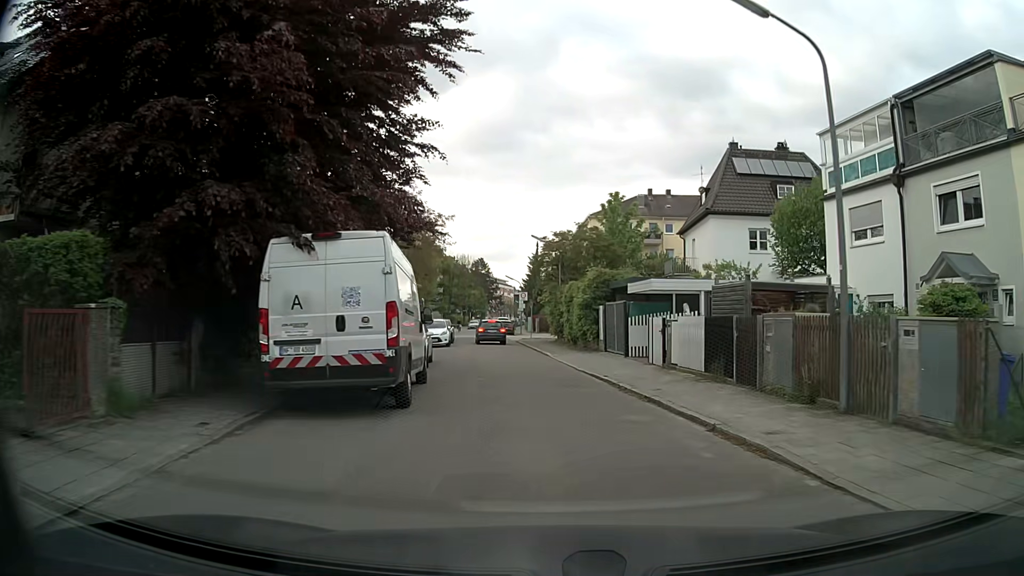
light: Day
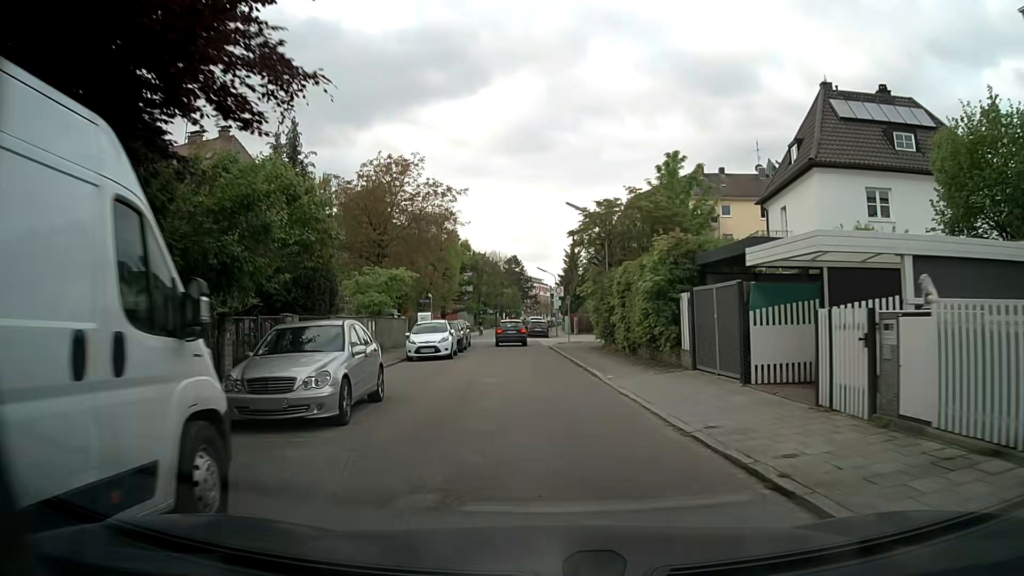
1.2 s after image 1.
(-0.1, +10.6) m; -3°
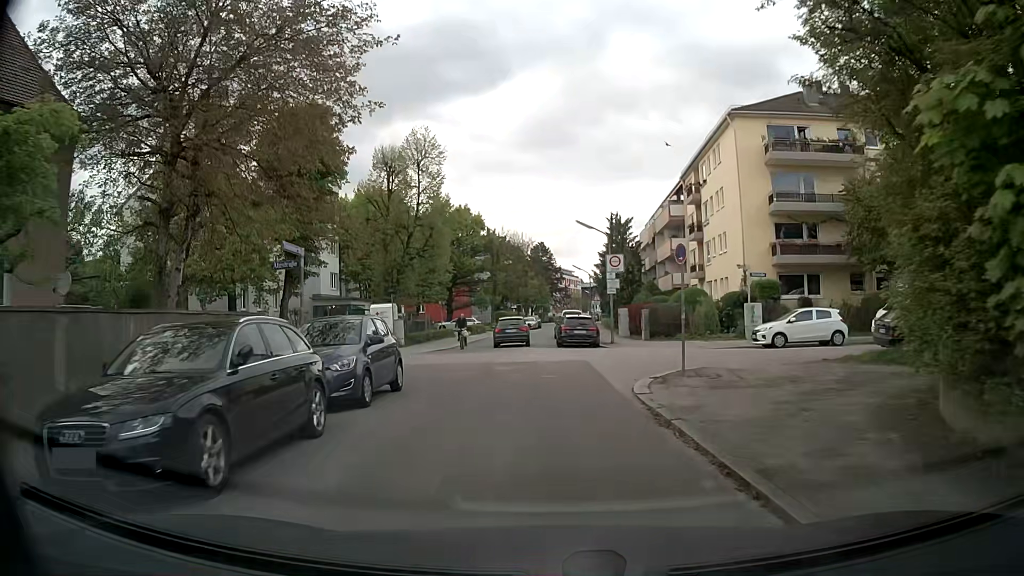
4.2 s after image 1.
(-0.9, +25.1) m; -2°
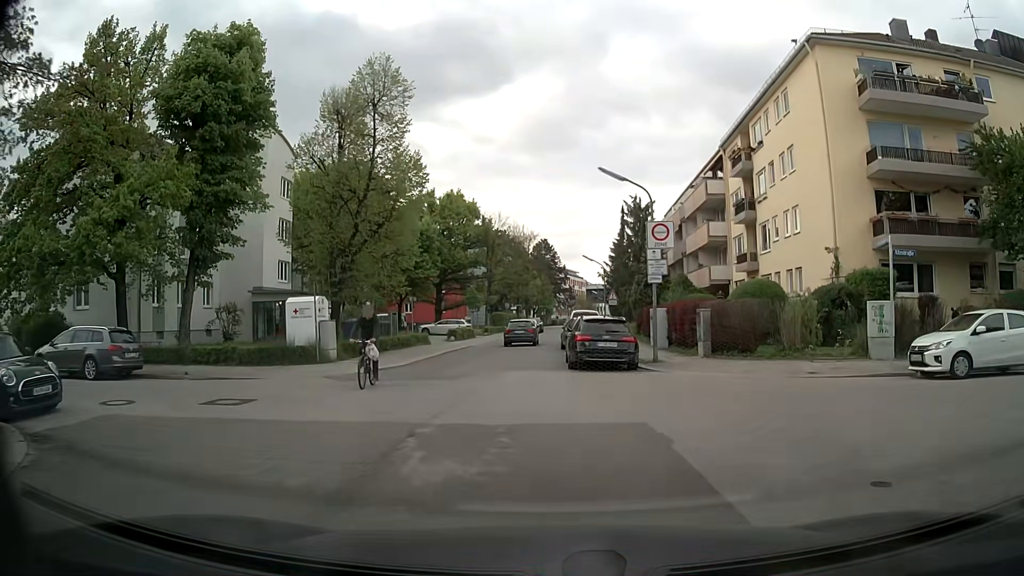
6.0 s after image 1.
(-0.1, +11.8) m; -1°
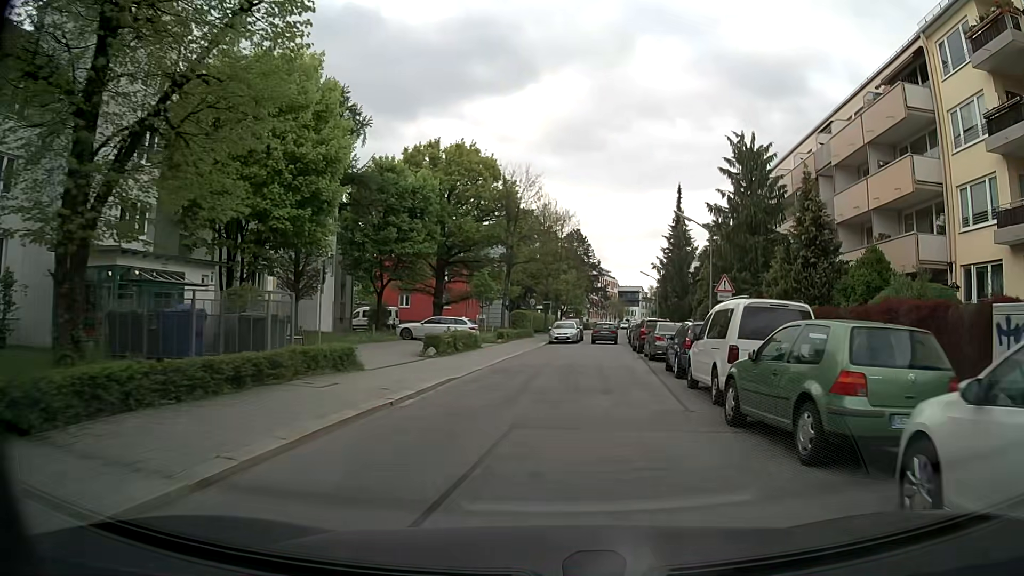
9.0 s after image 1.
(-1.2, +22.5) m; -1°
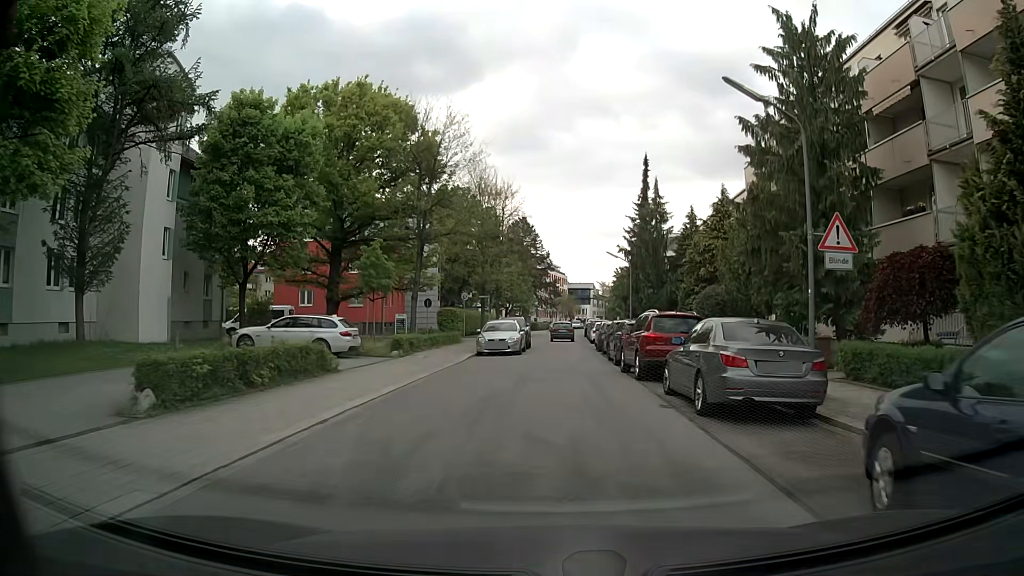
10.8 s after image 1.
(+0.9, +15.7) m; +5°
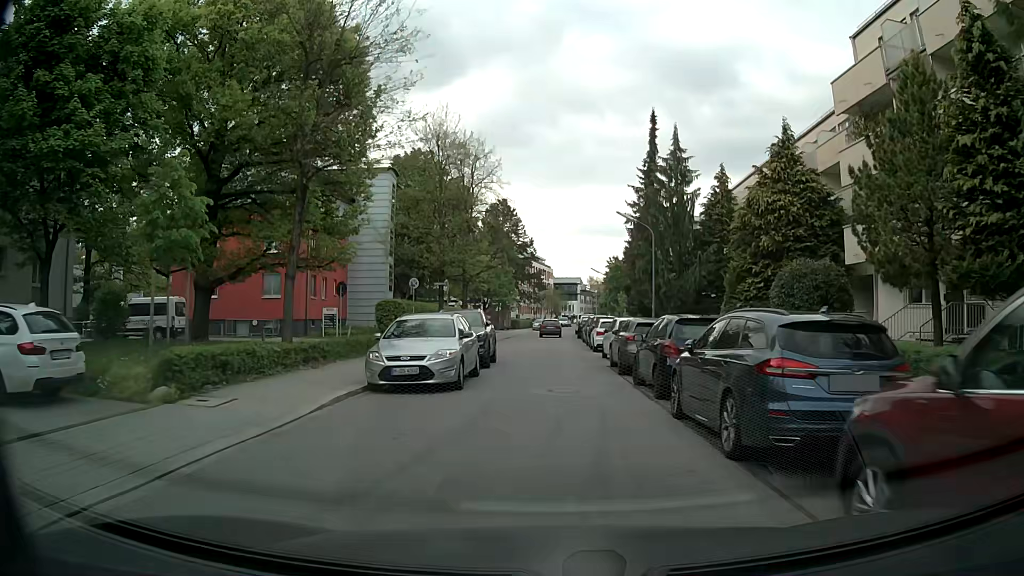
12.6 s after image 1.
(+0.2, +15.4) m; +1°
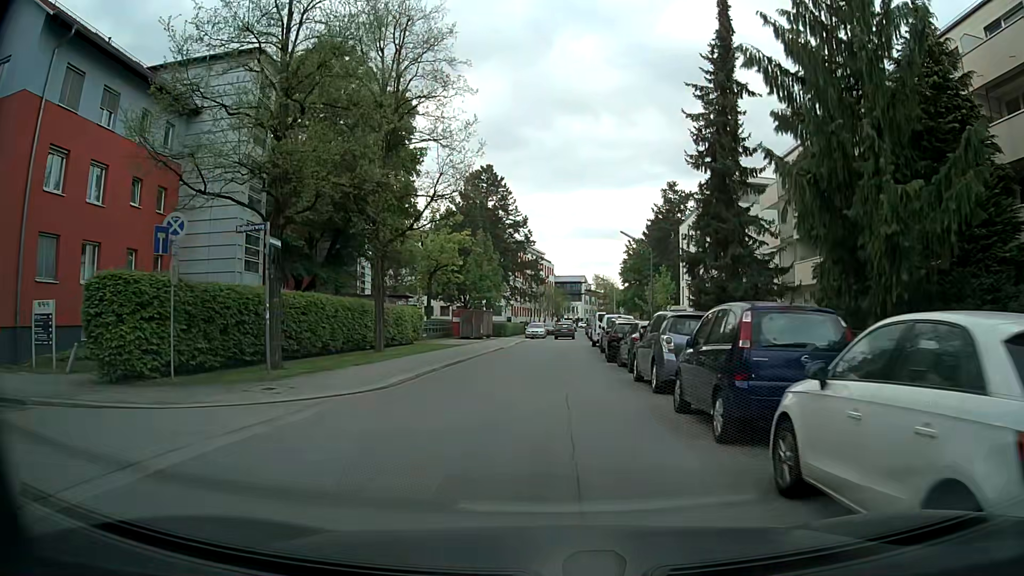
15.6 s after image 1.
(+0.3, +26.6) m; 0°
(0, +10) (0, +20) (0, +30) (+1, +40) (+1, +50) (+2, +60) (+2, +70) (+3, +80) (+3, +90) (+4, +100) m
